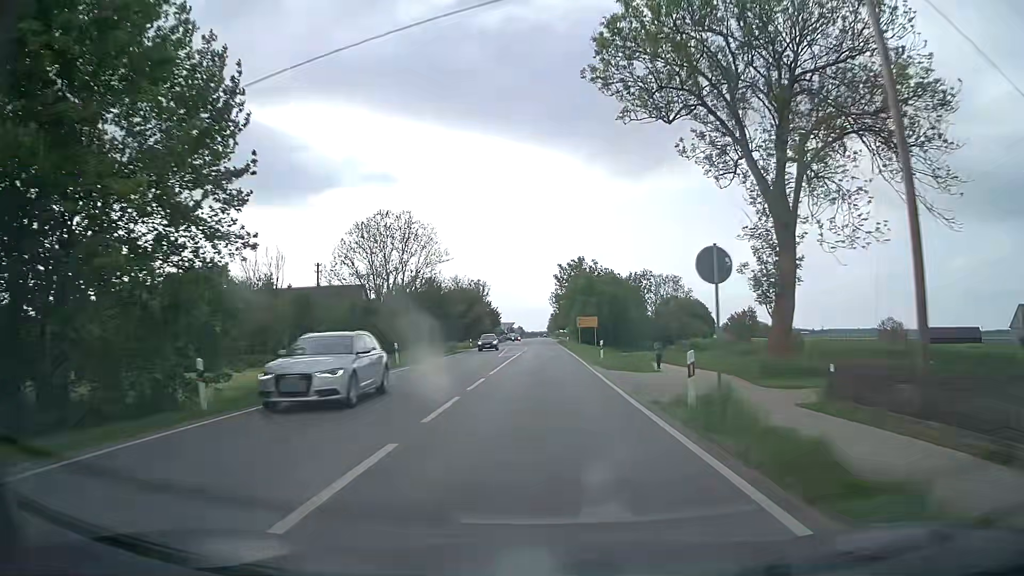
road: secondary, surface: asphalt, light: Day
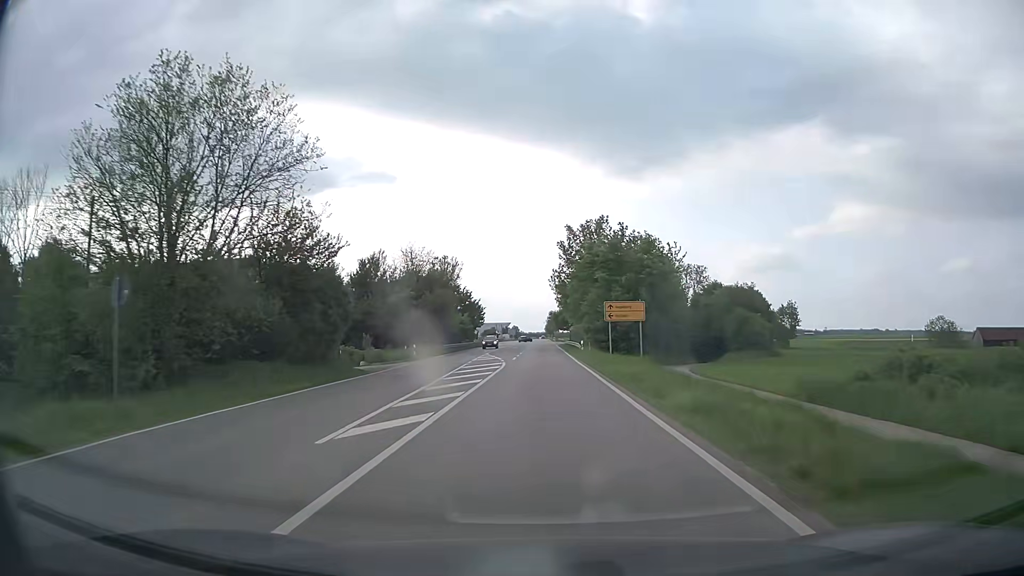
(+0.1, +33.8) m; 0°
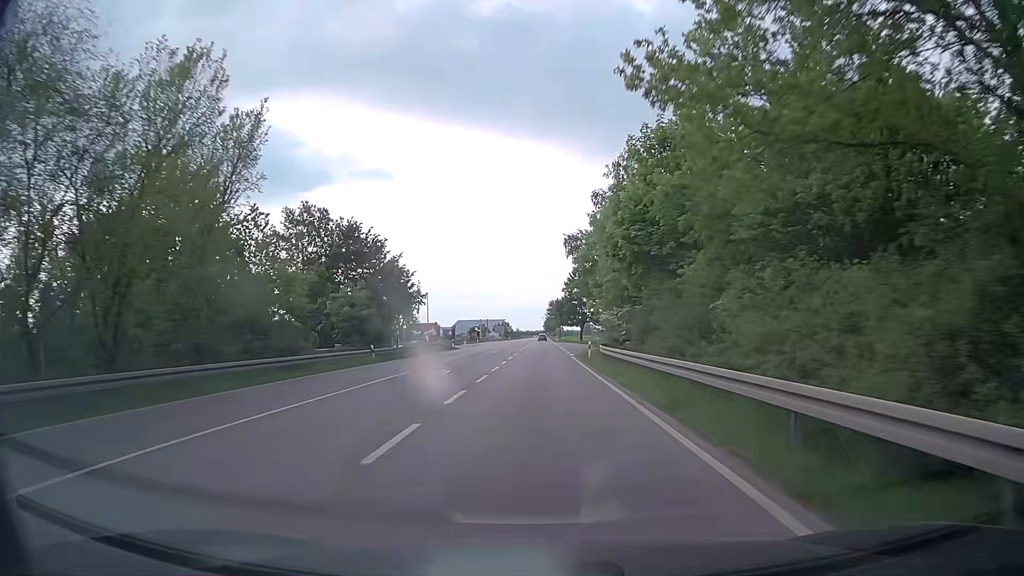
(-0.1, +56.4) m; 0°
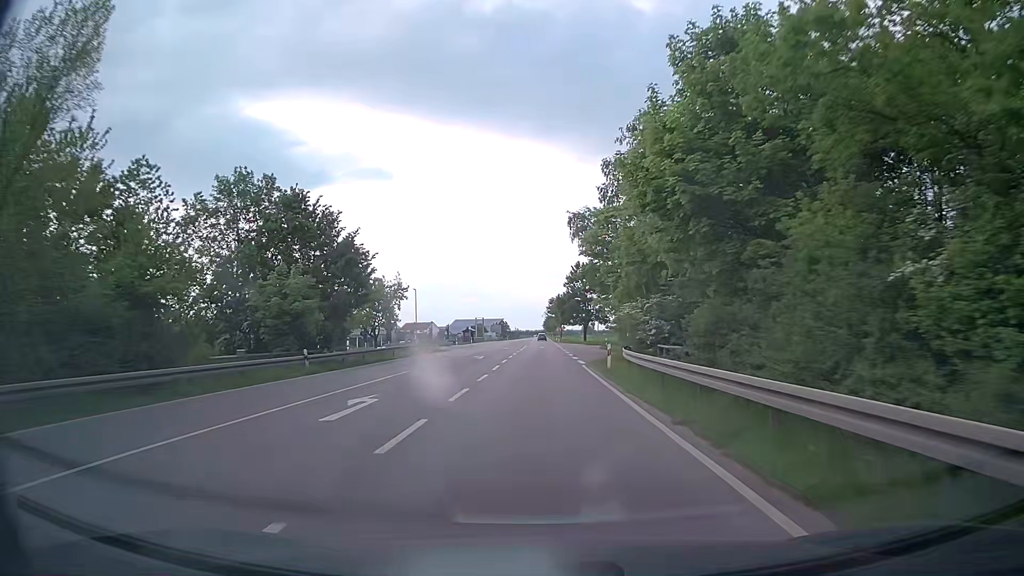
(0.0, +11.3) m; 0°
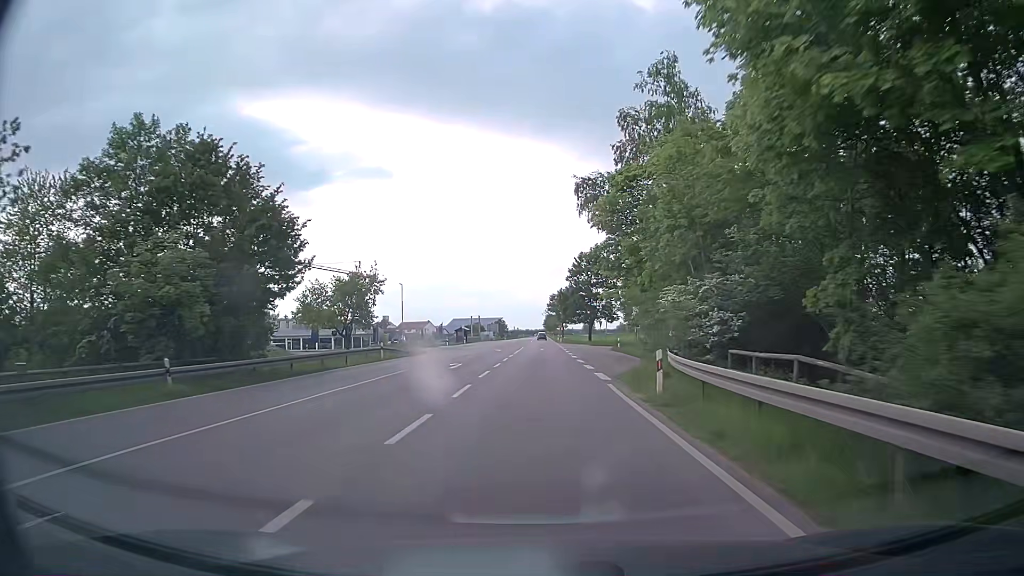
(-0.1, +11.3) m; 0°
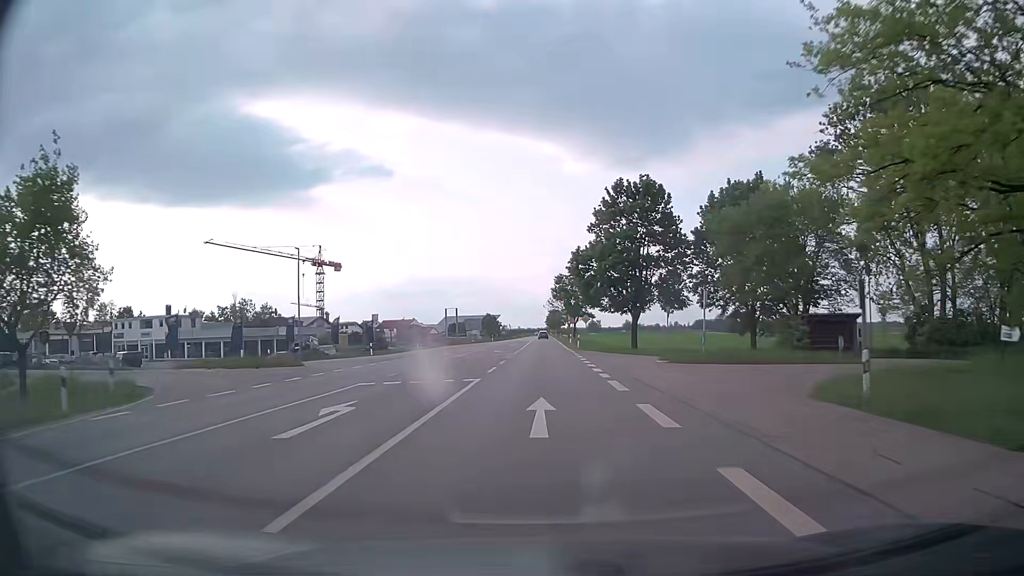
(-0.3, +45.3) m; -1°
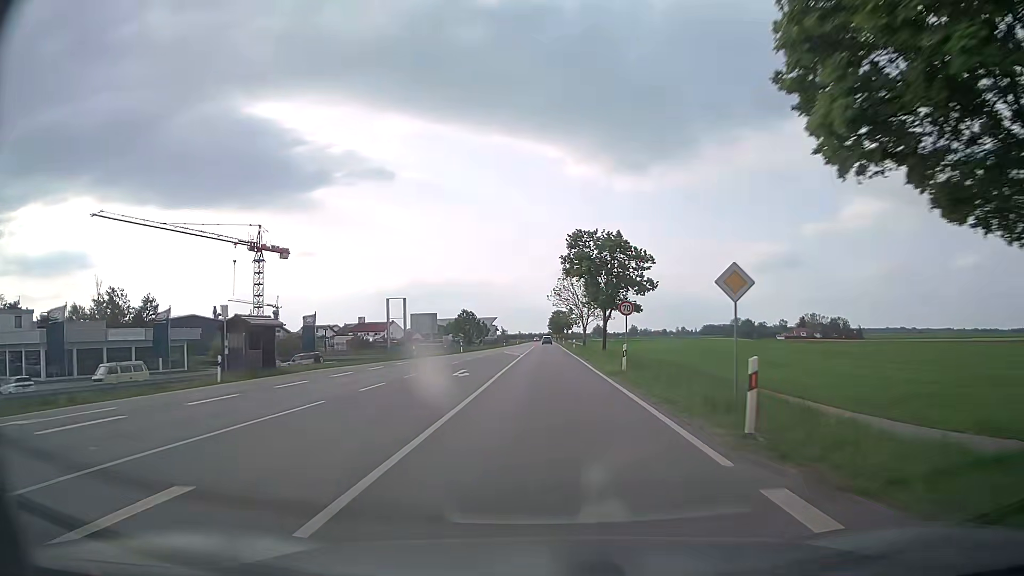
(0.0, +45.2) m; 0°
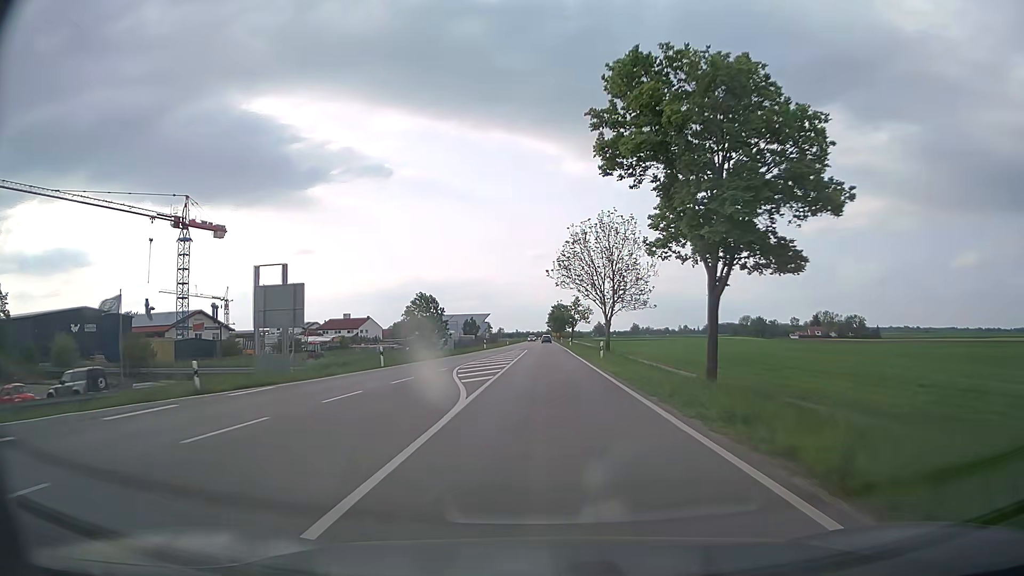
(0.0, +33.8) m; 0°
(0, +10) (0, +20) (0, +30) (0, +40) (0, +50) (0, +60) (0, +70) (0, +80) (0, +90) (0, +100) m
